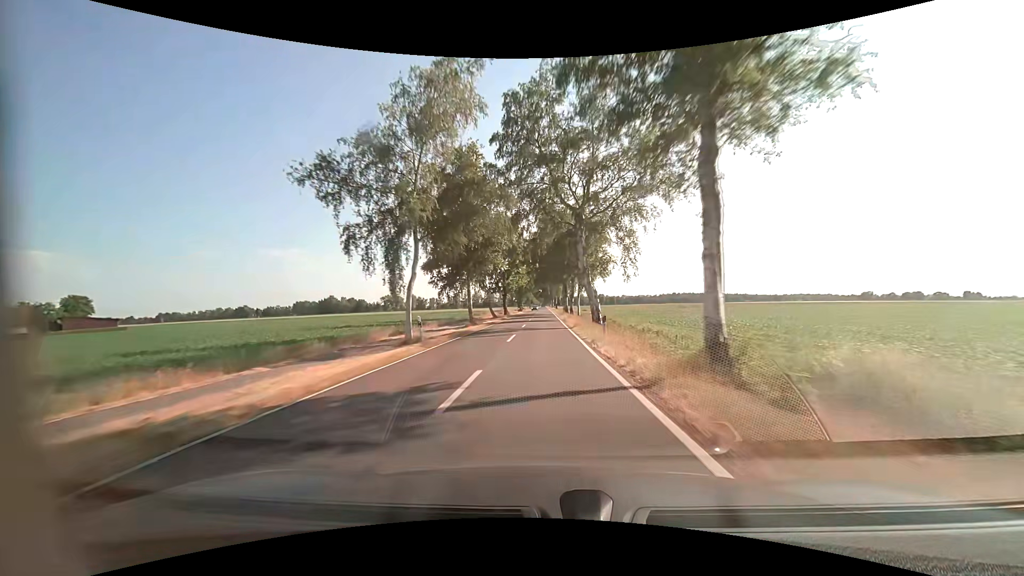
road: tertiary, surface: asphalt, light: Day
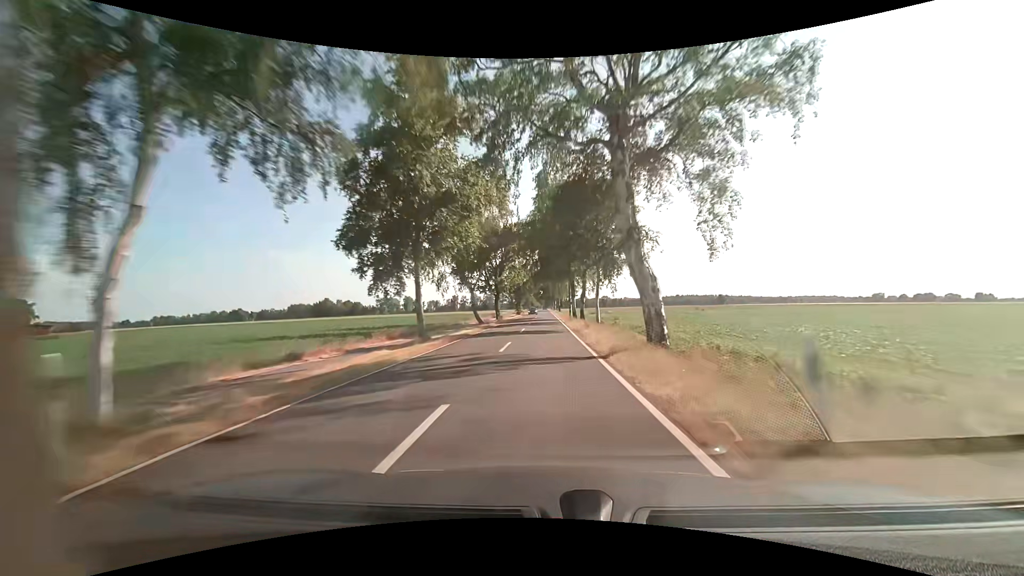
(0.0, +15.8) m; 0°
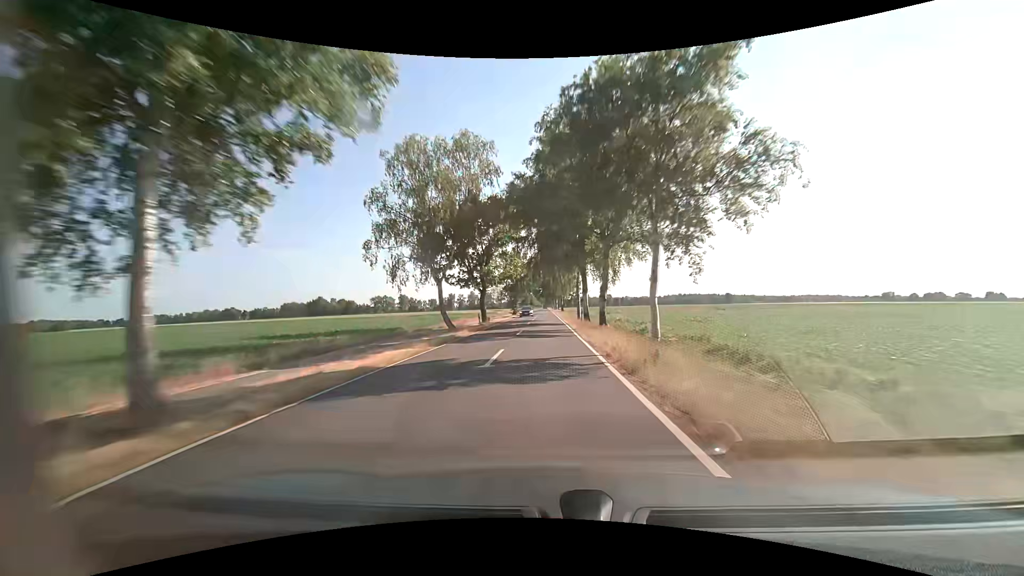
(0.0, +15.8) m; 0°
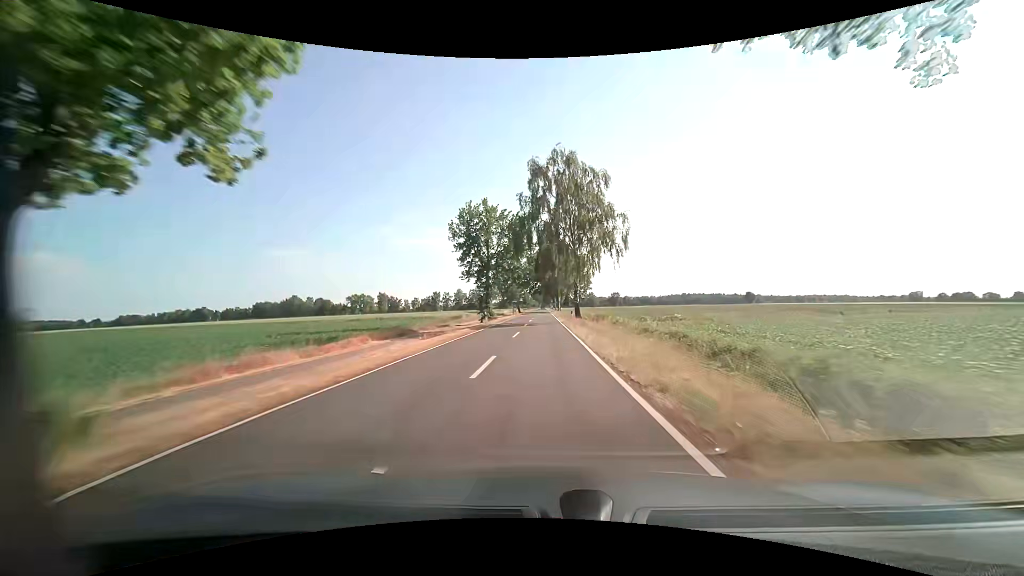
(+0.2, +47.4) m; 0°
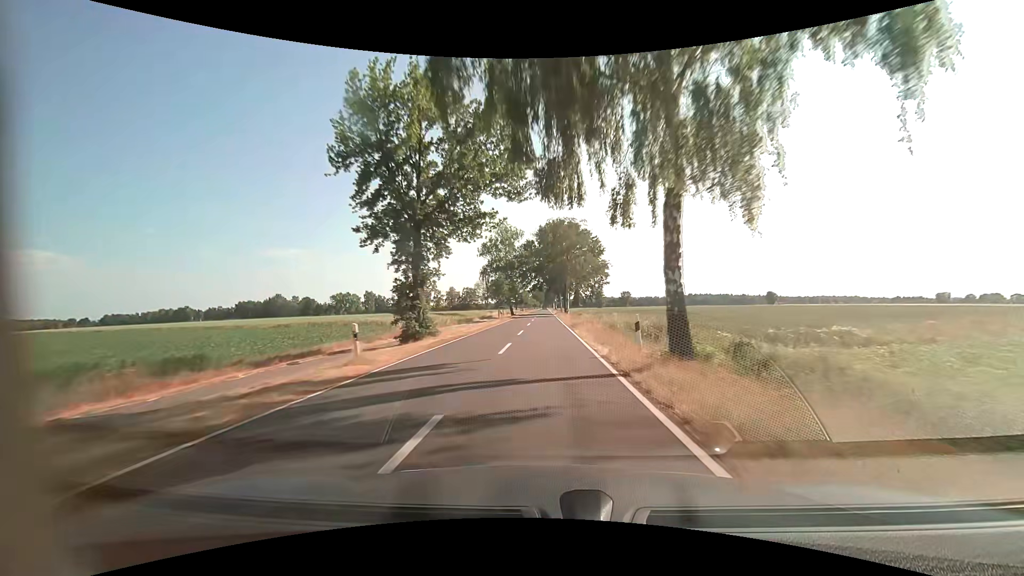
(-0.2, +31.6) m; 0°
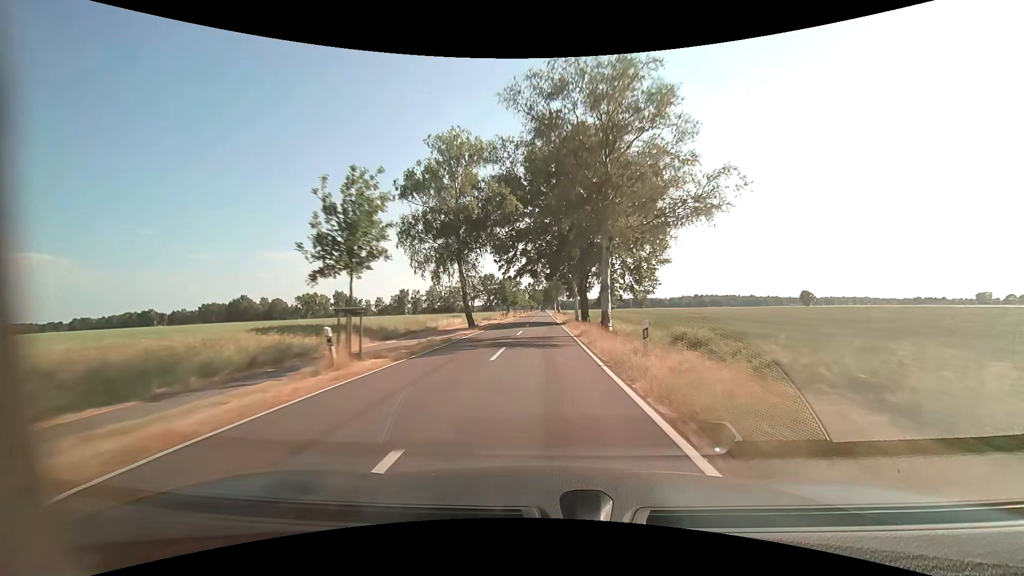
(+0.1, +47.4) m; 0°
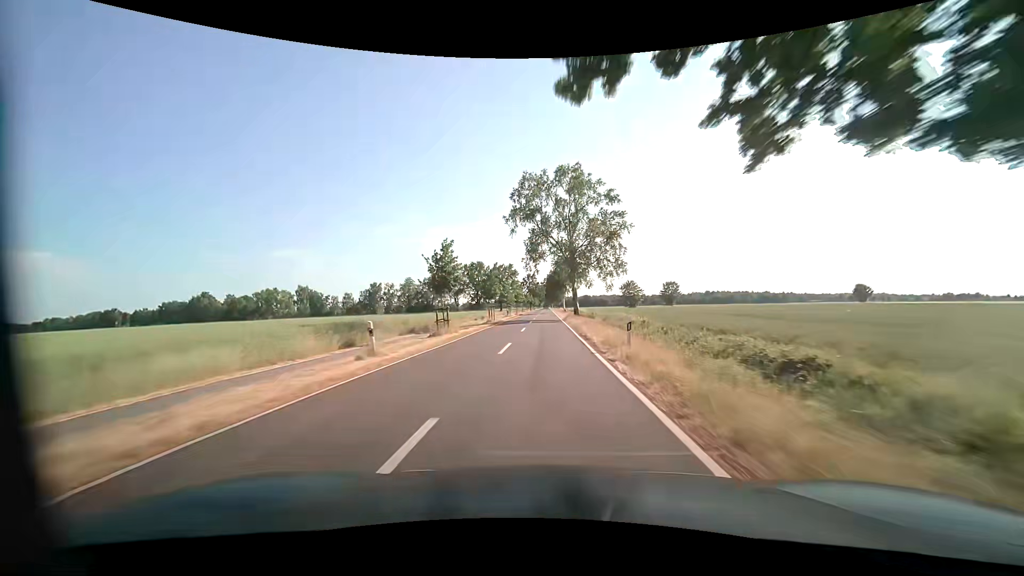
(-0.2, +47.4) m; 0°
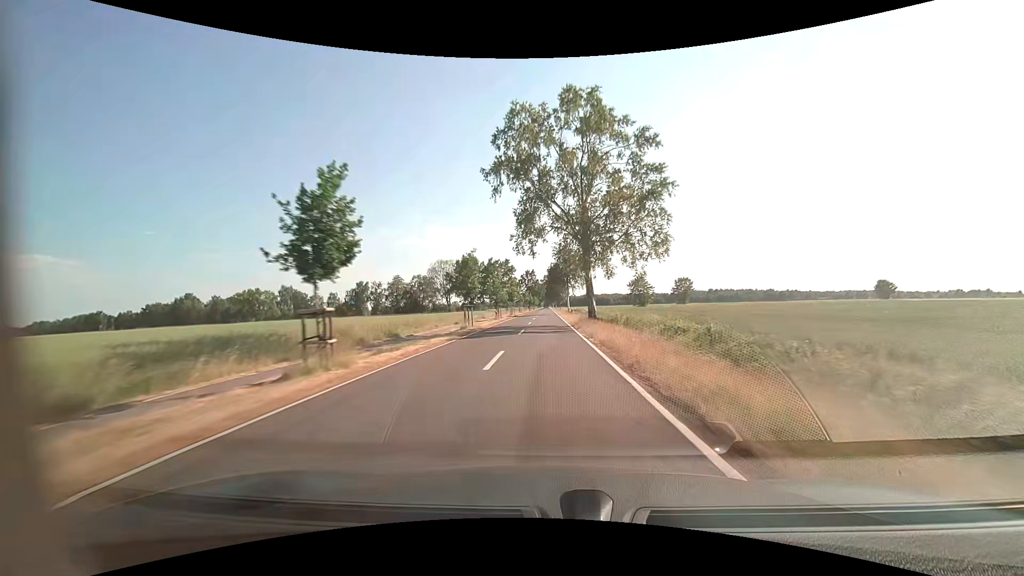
(0.0, +15.8) m; 0°
(0, +10) (0, +20) (0, +30) (0, +40) (0, +50) (0, +60) (0, +70) (0, +80) (0, +90) (0, +100) m
